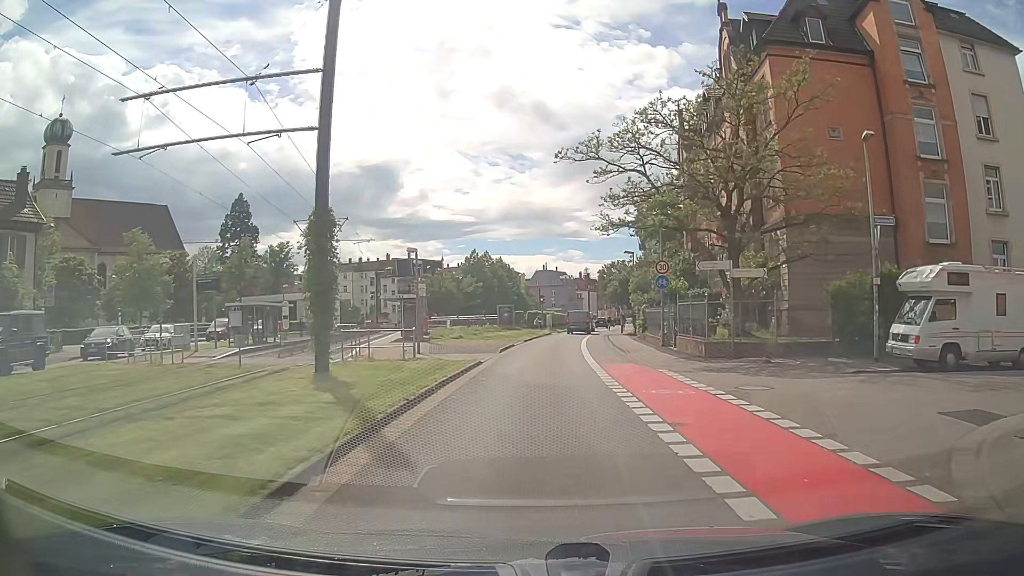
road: secondary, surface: asphalt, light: Day
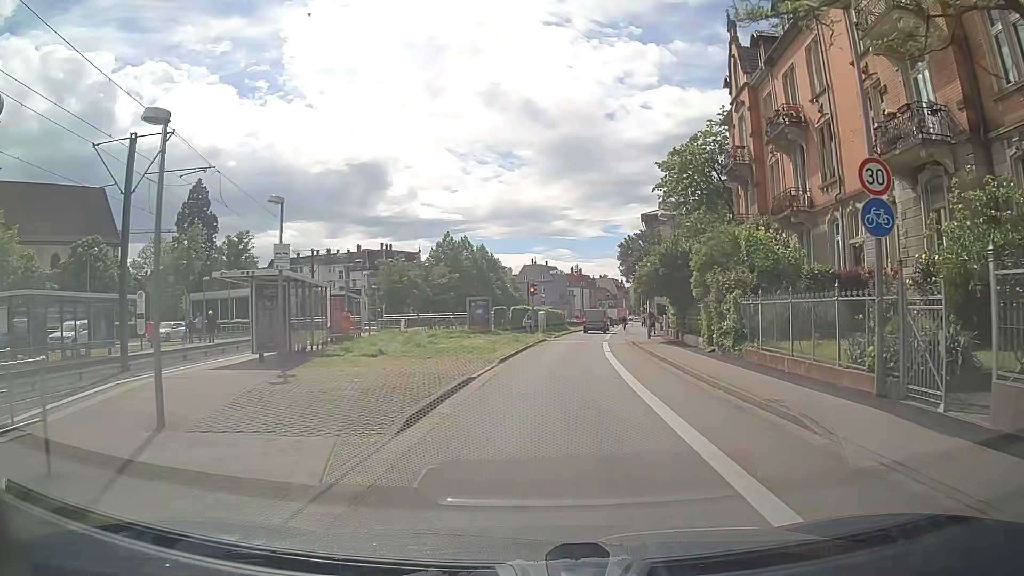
(+0.1, +18.3) m; +1°
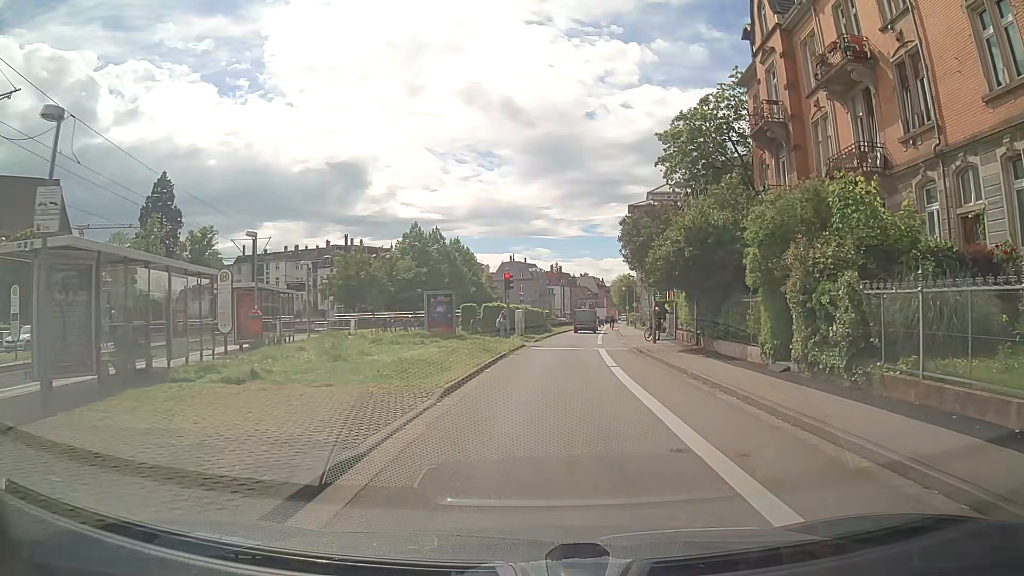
(+0.1, +8.1) m; +1°
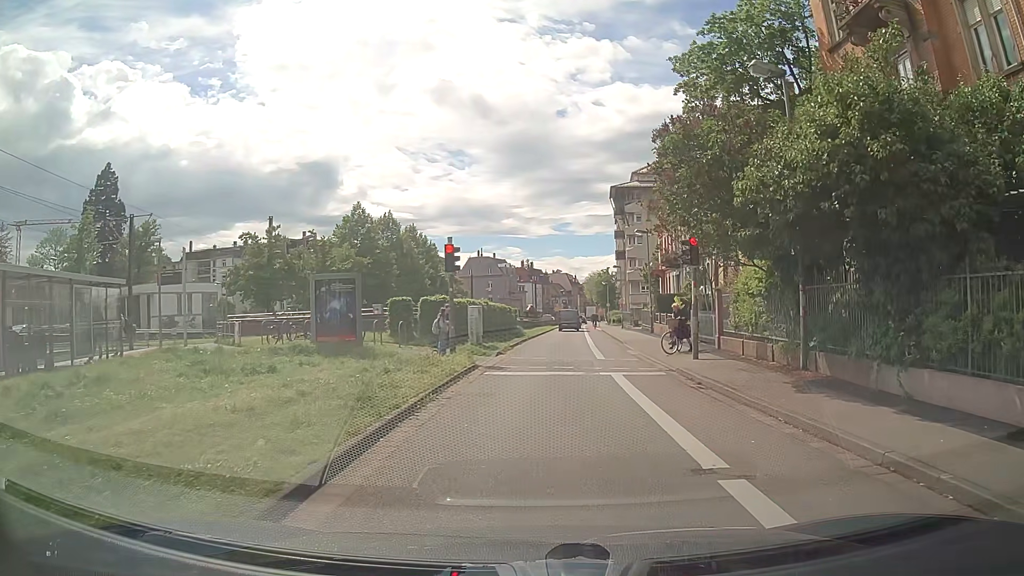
(+0.5, +12.5) m; +4°
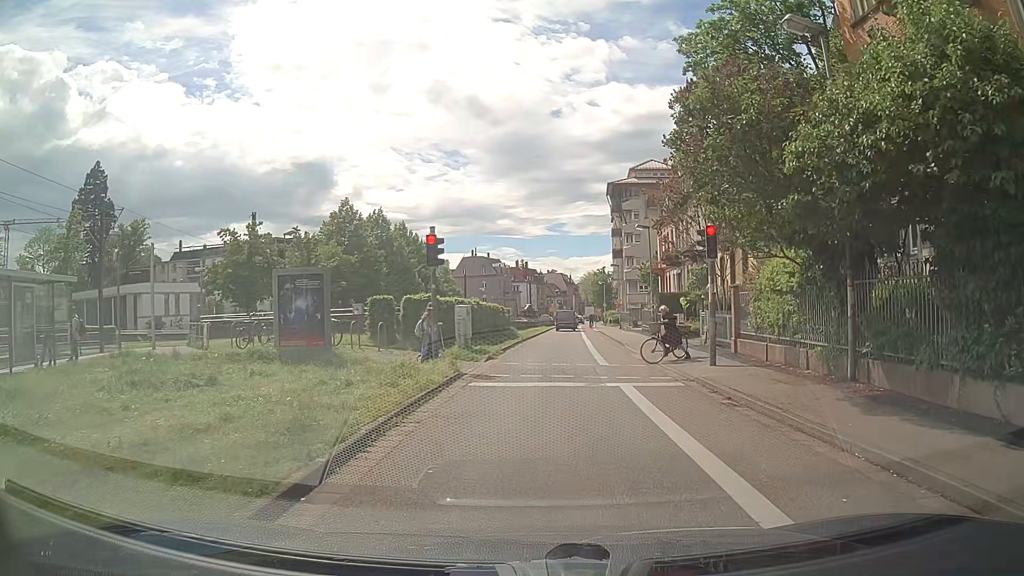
(0.0, +2.4) m; 0°
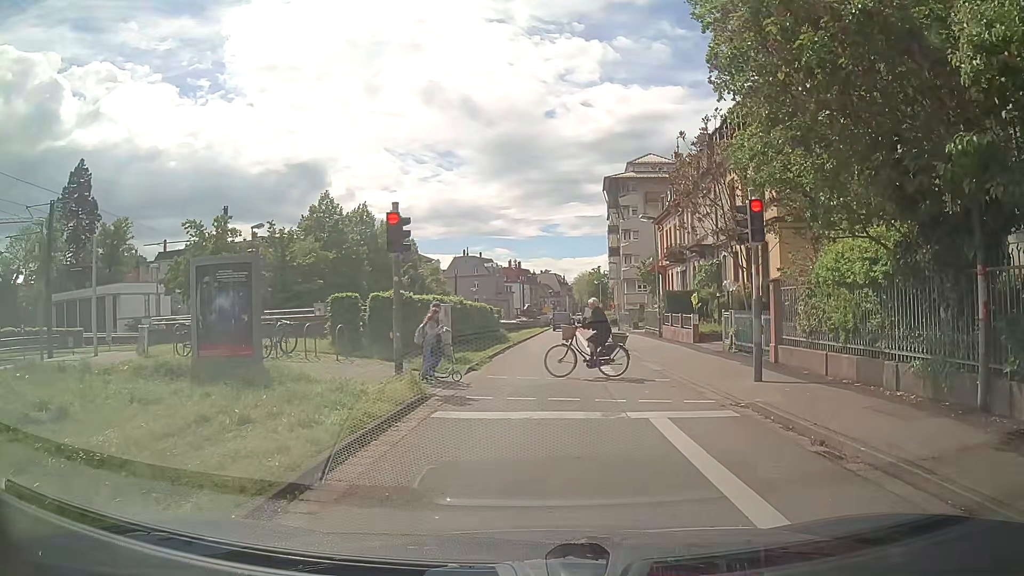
(0.0, +3.8) m; -1°
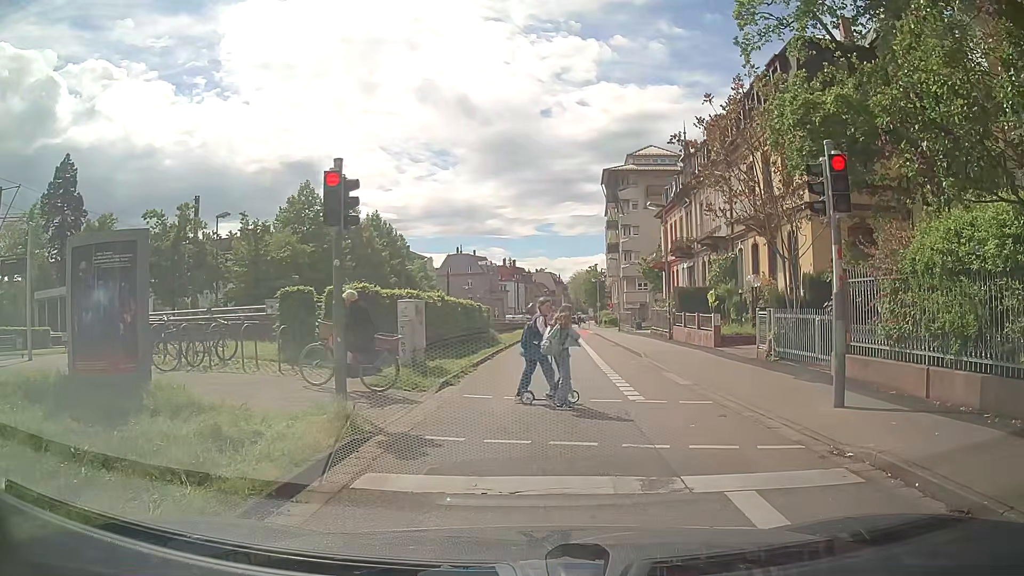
(+0.1, +3.6) m; 0°
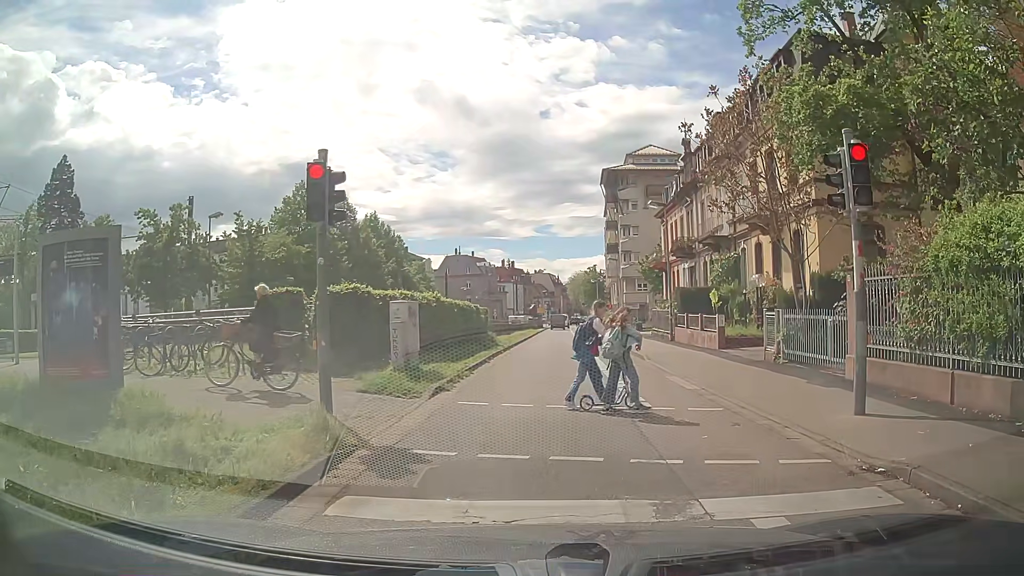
(0.0, +0.6) m; 0°
(0, +10) (+1, +20) (+1, +30) (+2, +40) (+3, +50) (+4, +60) (+4, +70) (+5, +80) (+6, +90) (+7, +100) m
